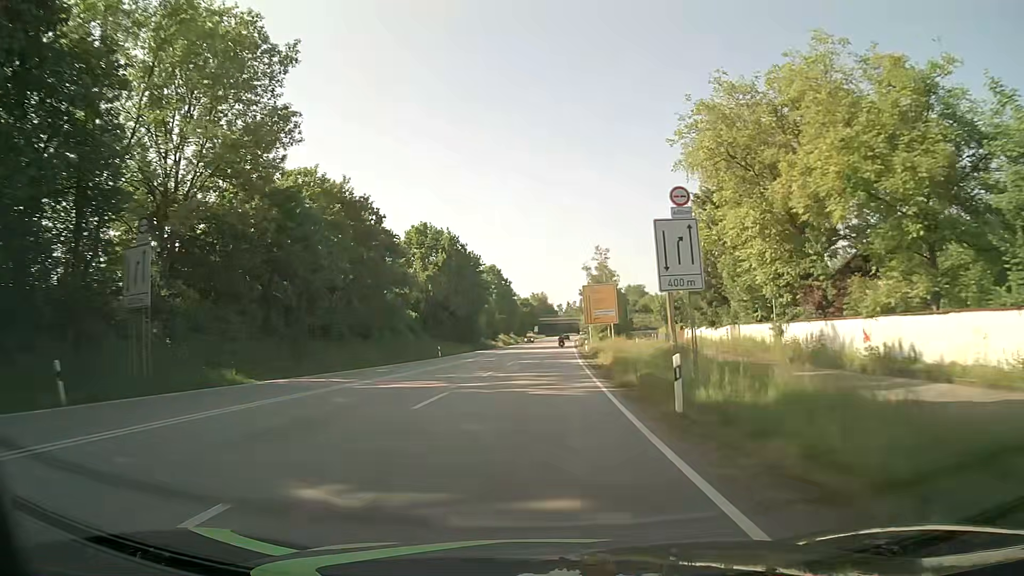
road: primary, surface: asphalt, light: Day
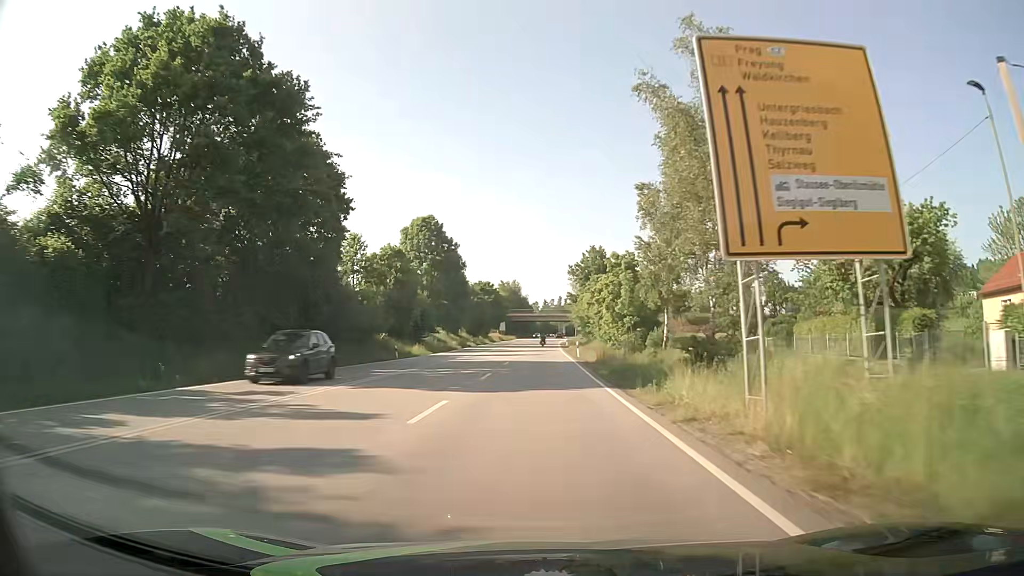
(+1.8, +62.5) m; +2°
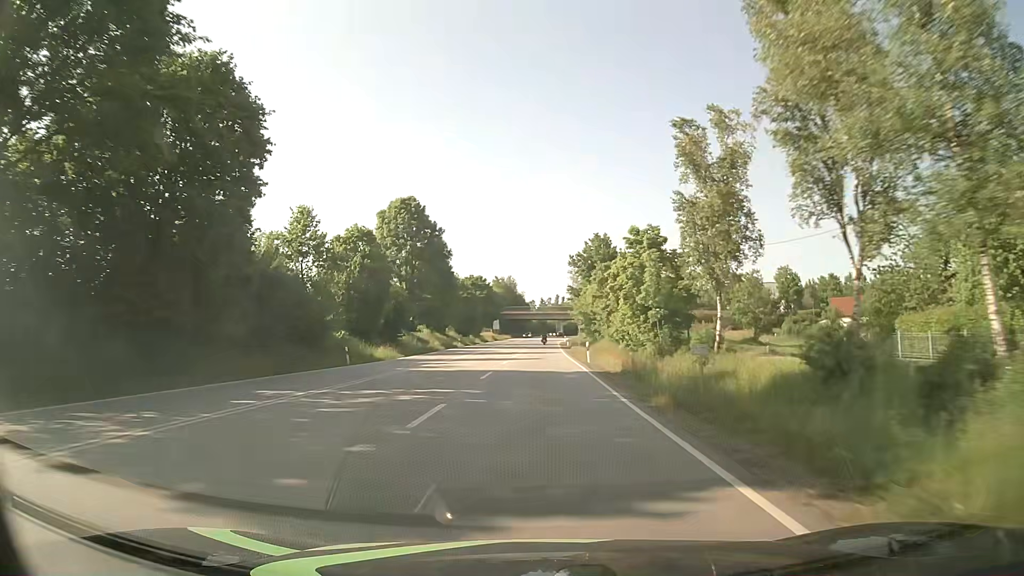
(0.0, +12.5) m; 0°
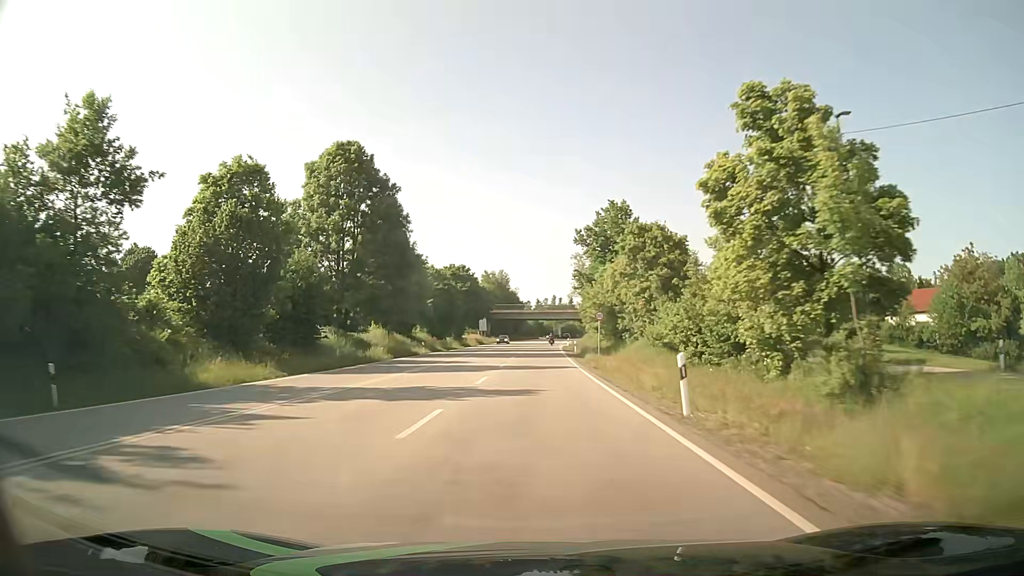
(0.0, +25.0) m; 0°
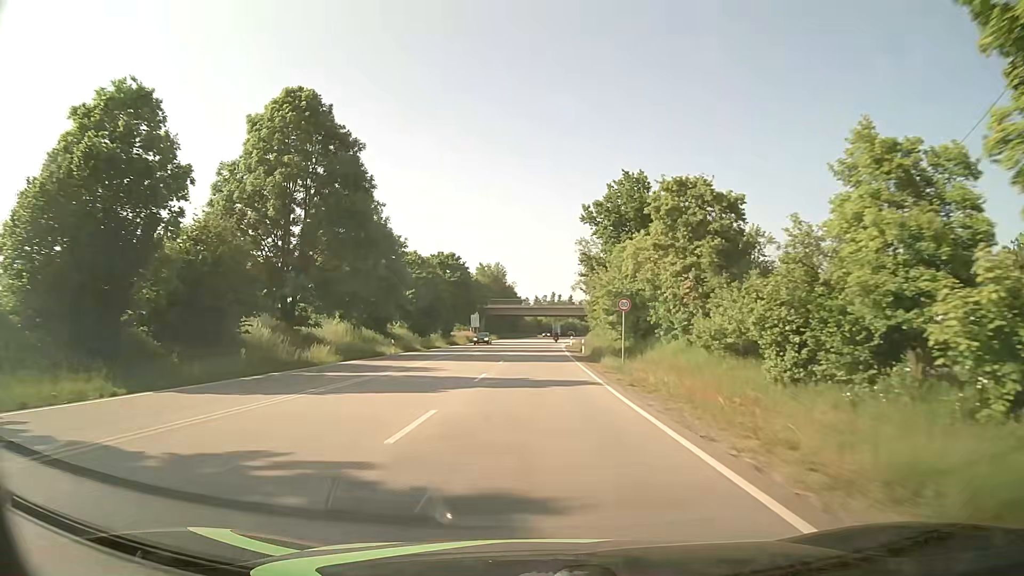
(0.0, +12.5) m; 0°
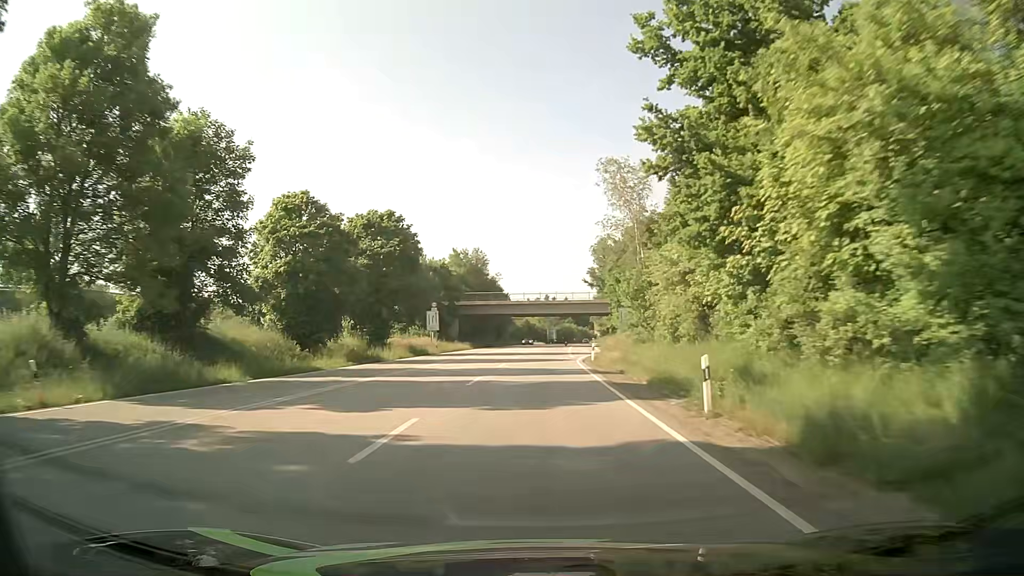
(+0.2, +37.5) m; +1°
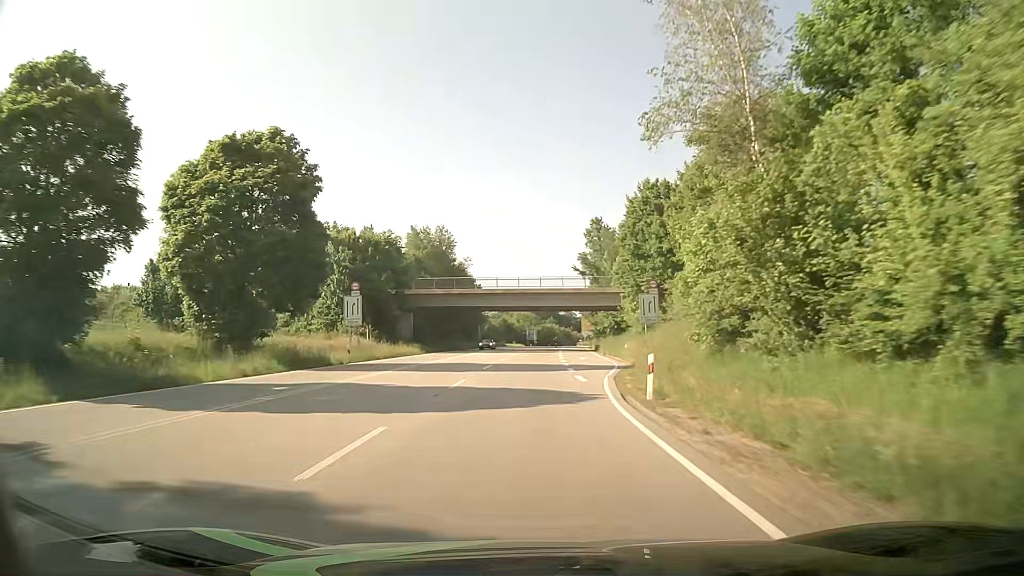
(+0.1, +24.9) m; +1°
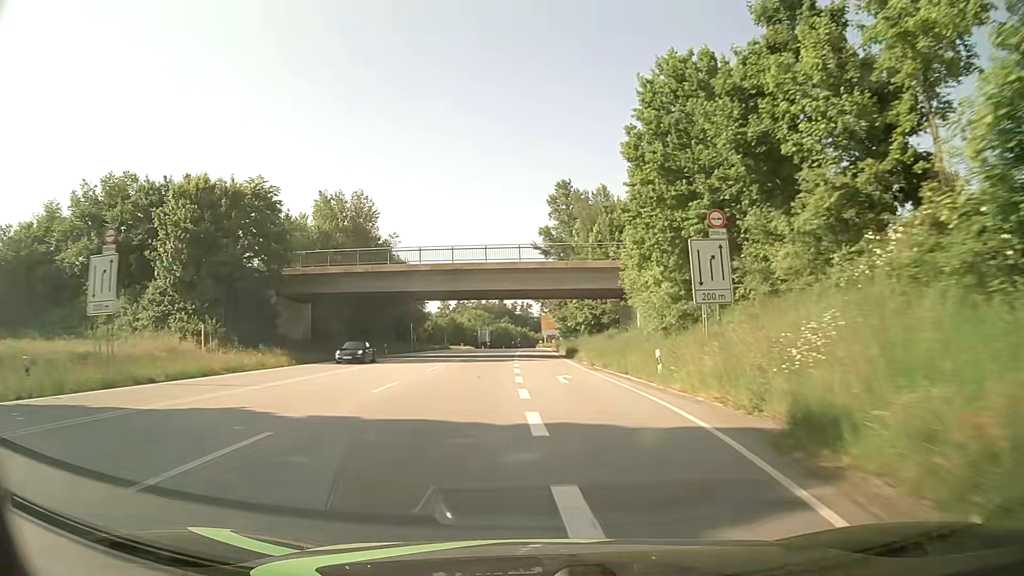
(+0.9, +24.9) m; +4°
(0, +10) (0, +20) (0, +30) (+1, +40) (+1, +50) (0, +60) (0, +70) (0, +80) (0, +90) (0, +100) m
